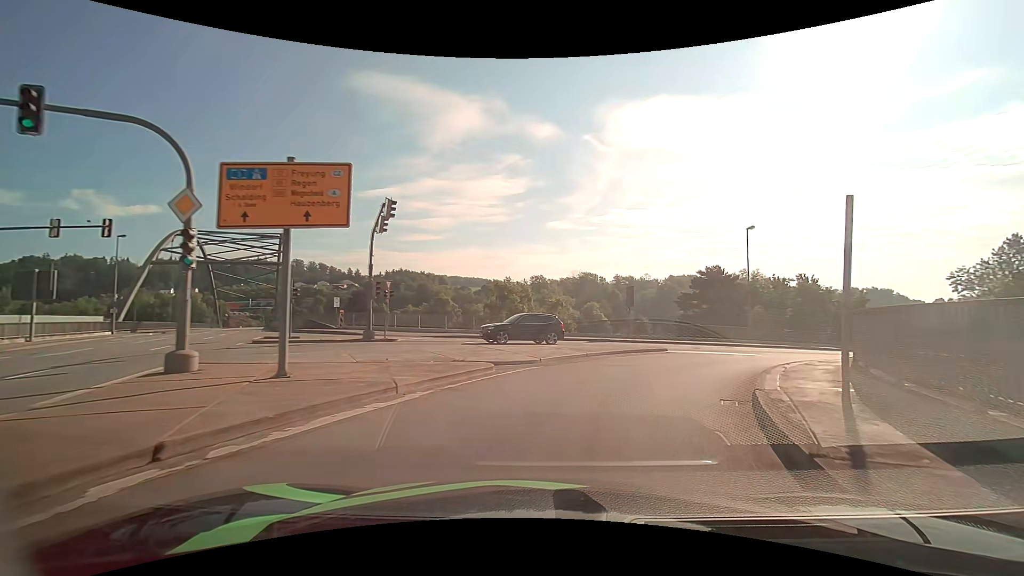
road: primary_link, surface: asphalt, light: Day
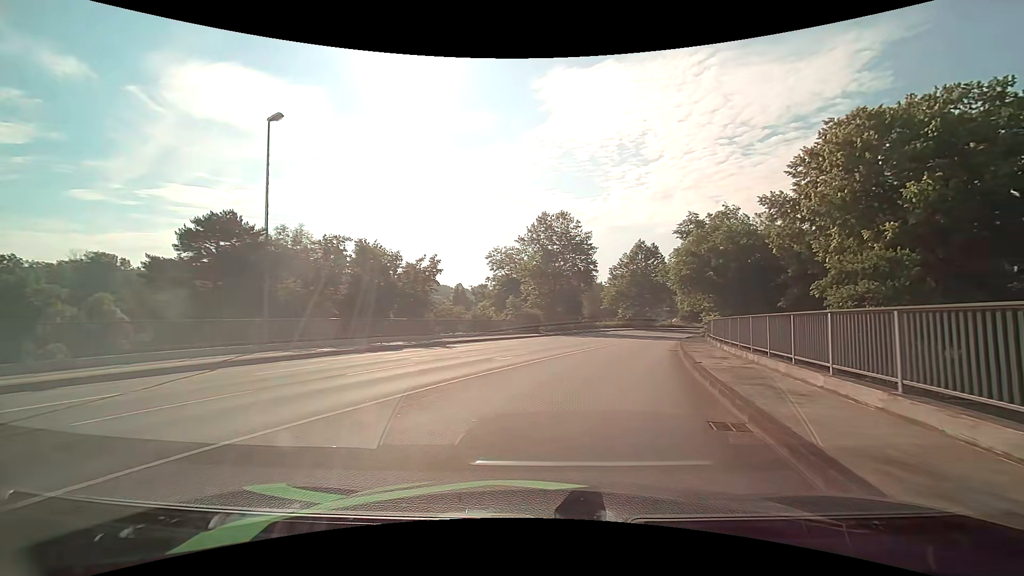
(+10.1, +22.6) m; +47°
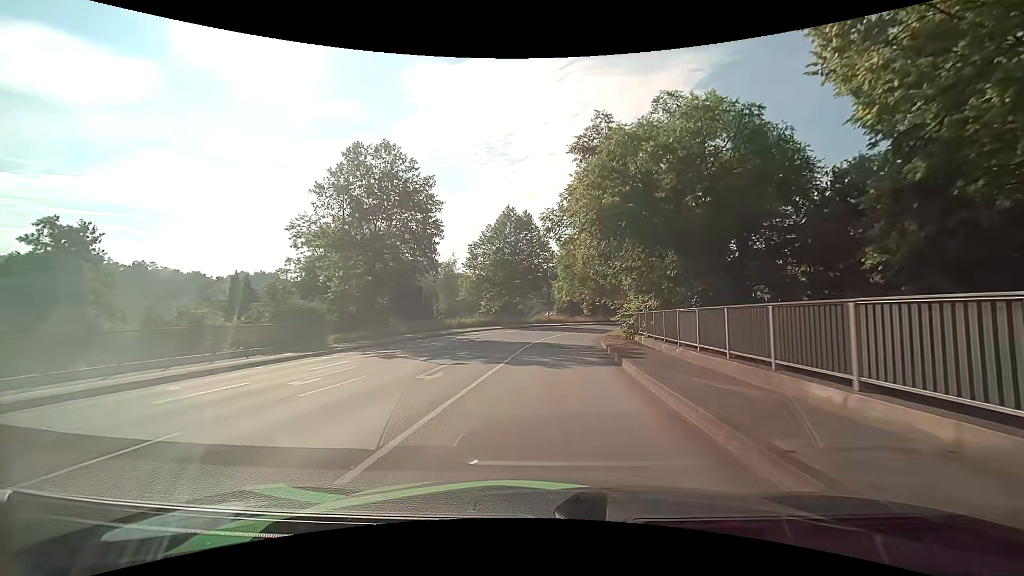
(+4.4, +25.1) m; +15°
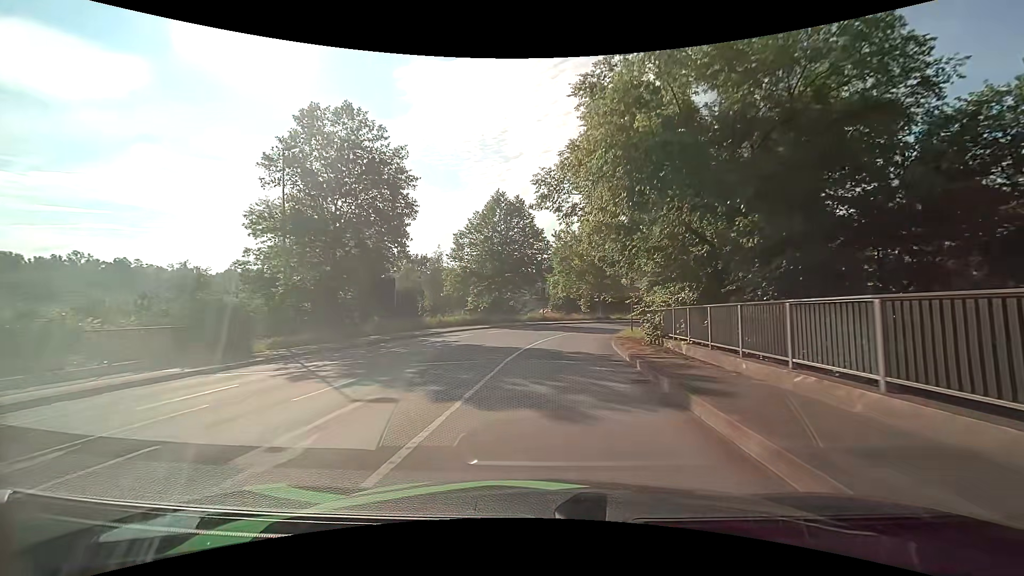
(+0.1, +6.8) m; +1°
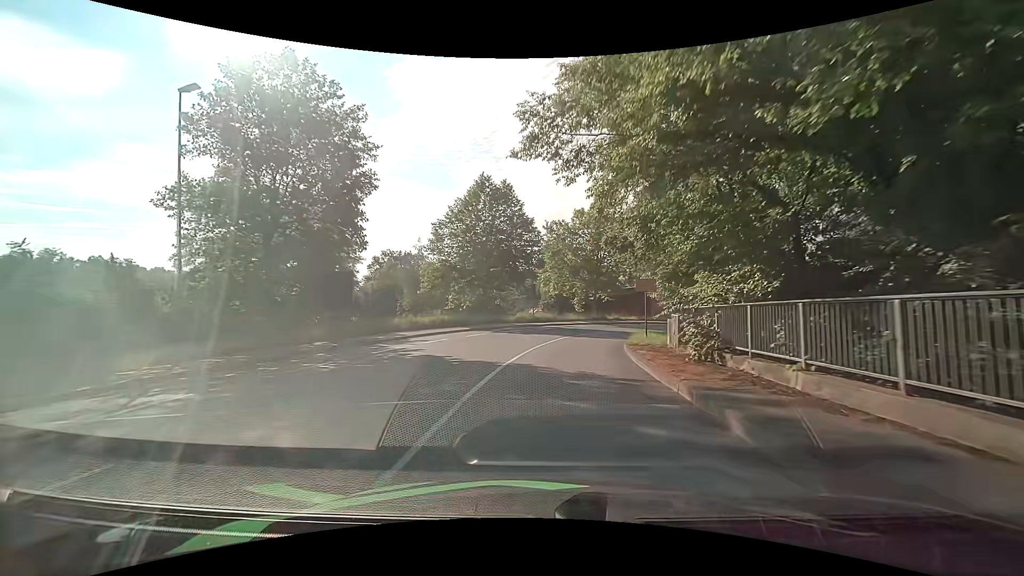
(+0.1, +6.6) m; +1°
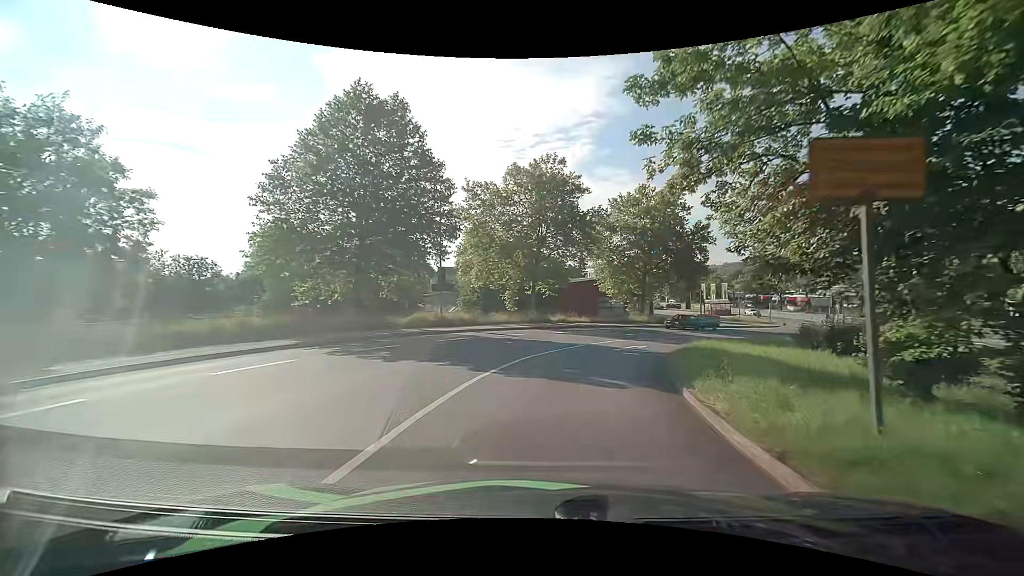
(+1.0, +19.2) m; +7°
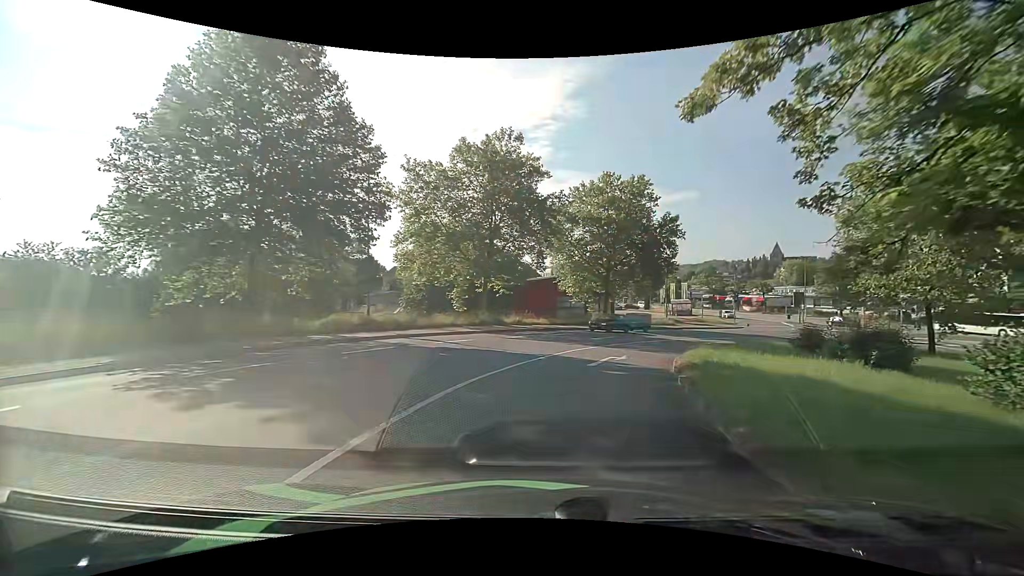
(+0.3, +6.2) m; +6°
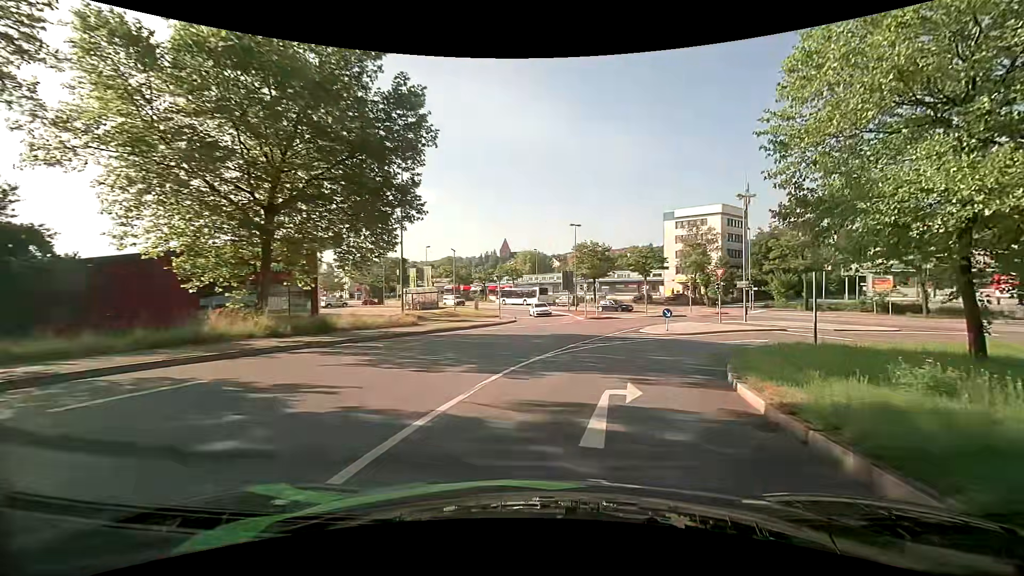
(+6.2, +27.8) m; +28°
(+1, +10) (+4, +19) (+11, +27) (+19, +32) (+29, +32) (+38, +28) (+45, +21) (+52, +13) (+58, +5) (+64, -2) m
